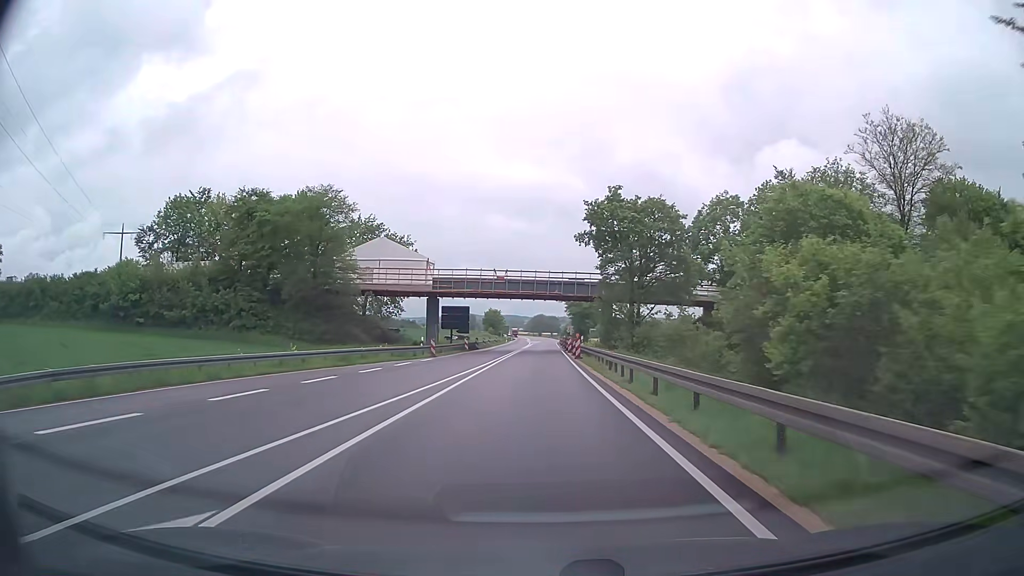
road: trunk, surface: asphalt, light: Day
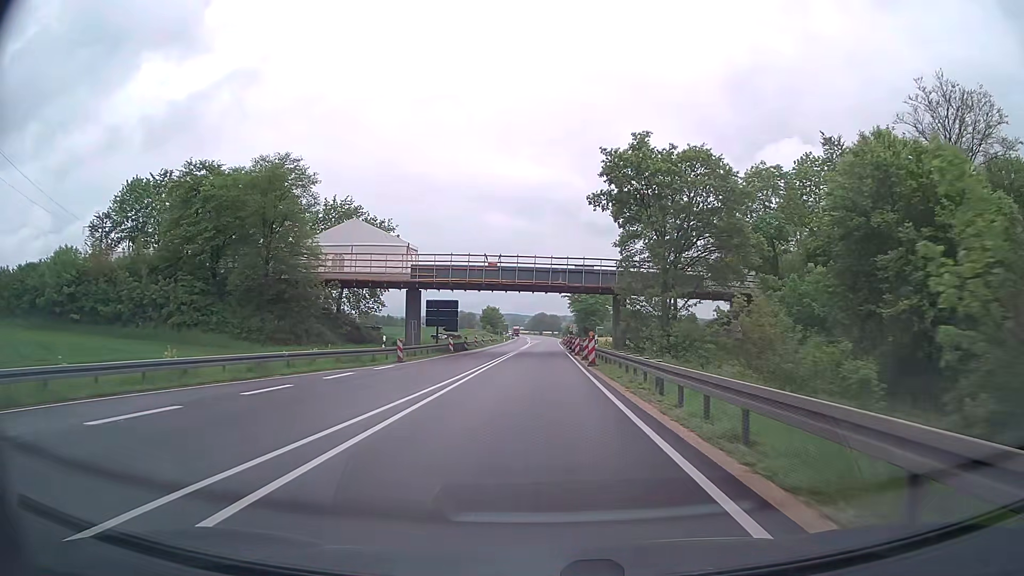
(0.0, +10.9) m; 0°
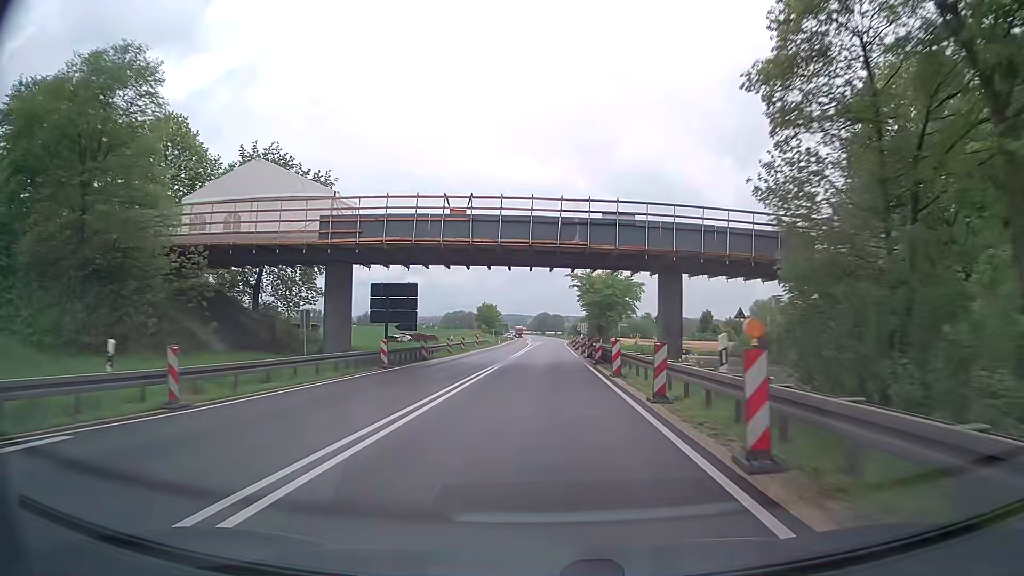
(0.0, +22.6) m; 0°
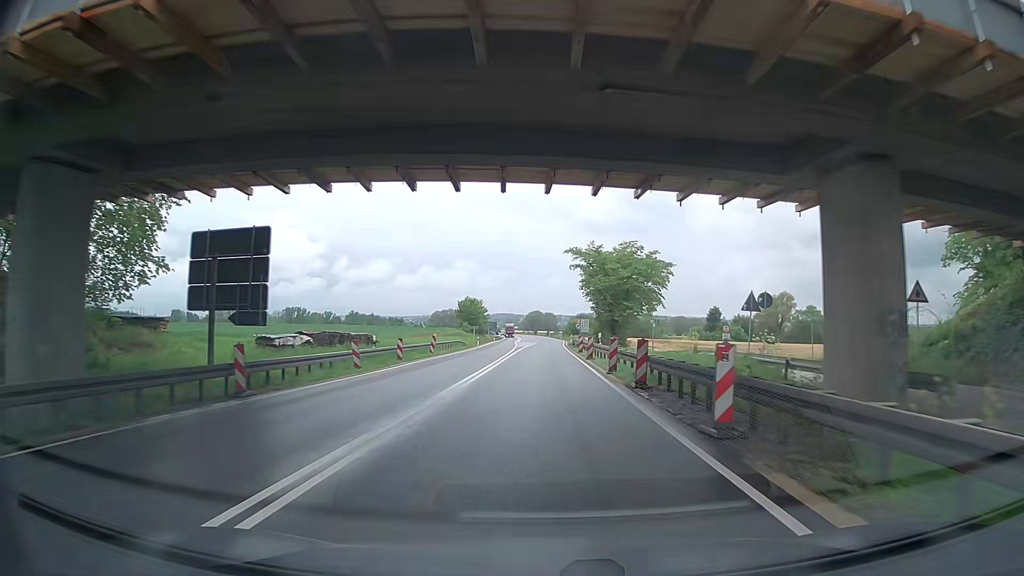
(+0.1, +23.3) m; +1°
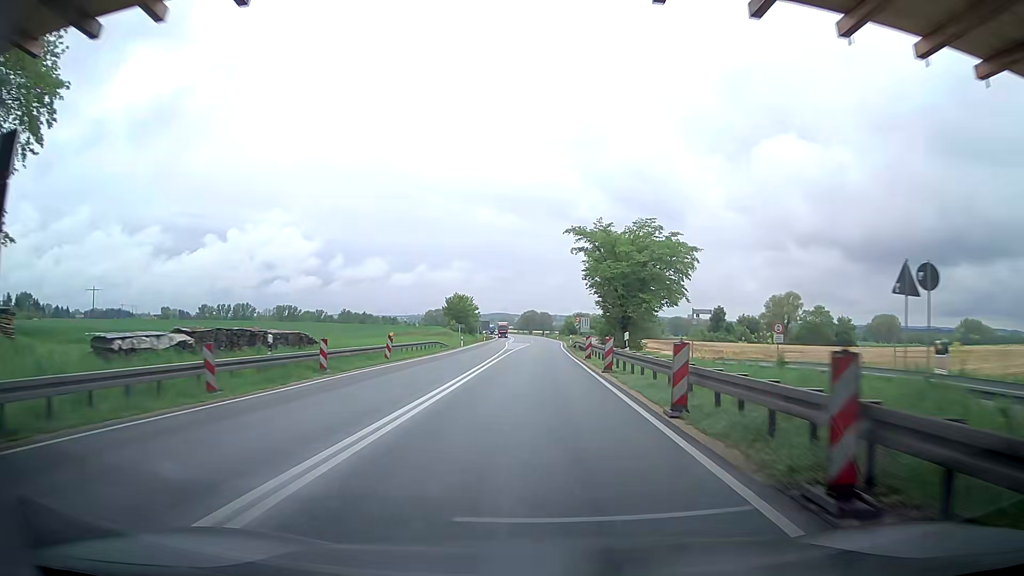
(0.0, +11.9) m; +1°
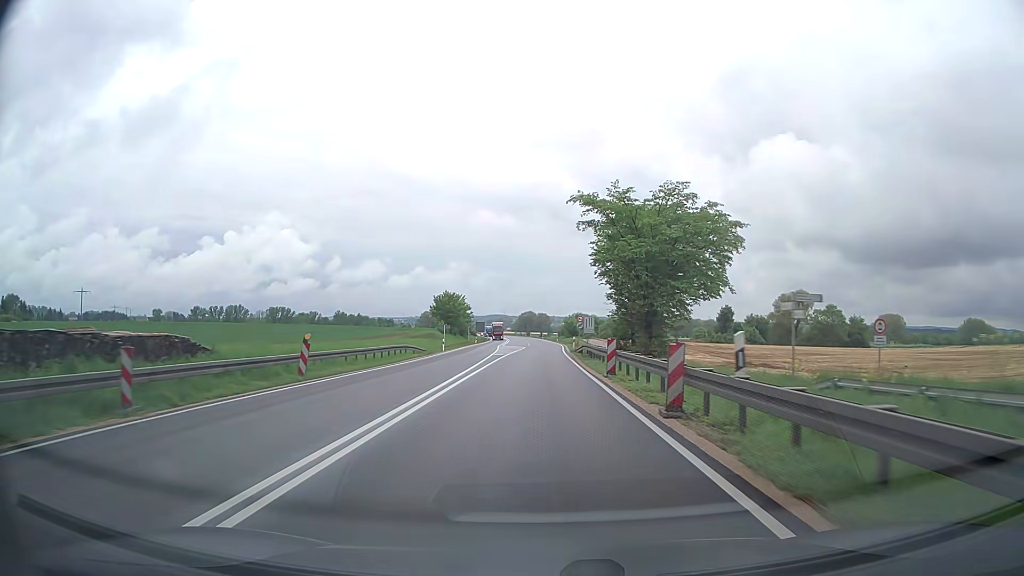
(+0.2, +12.0) m; 0°
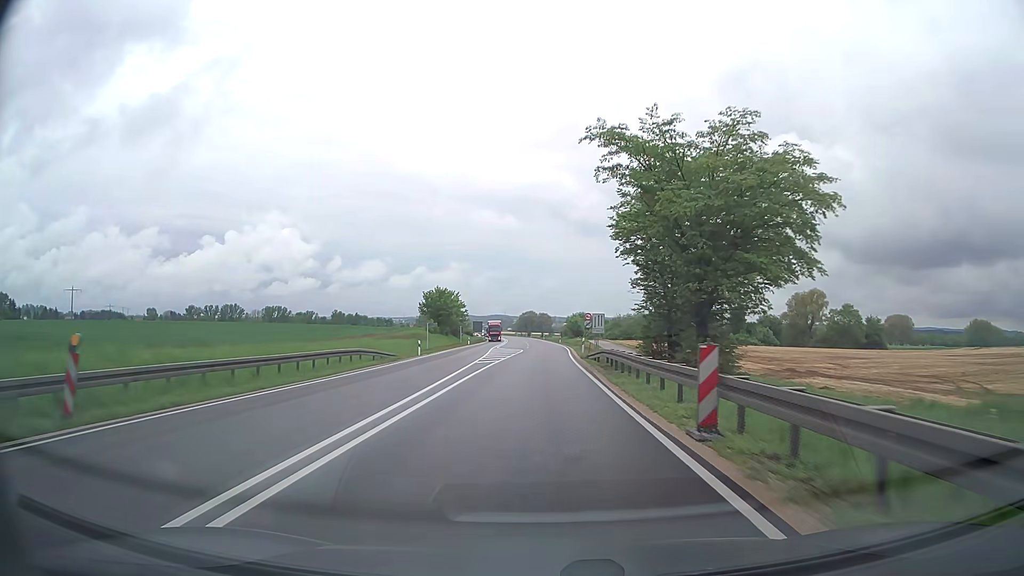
(0.0, +12.2) m; 0°
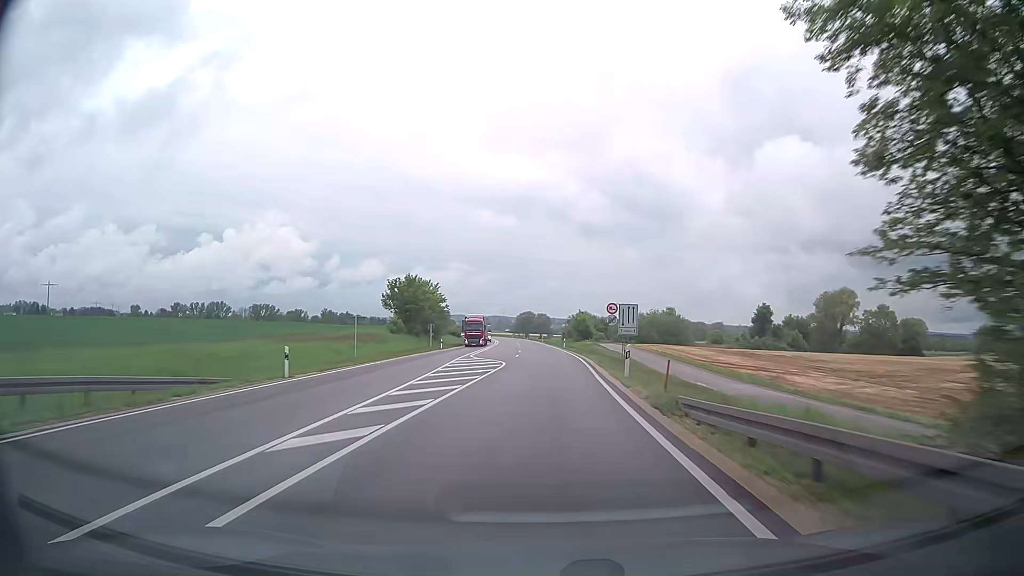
(0.0, +25.3) m; 0°
(0, +10) (0, +20) (0, +30) (0, +40) (0, +50) (0, +60) (0, +70) (-1, +80) (-1, +90) (-2, +100) m
